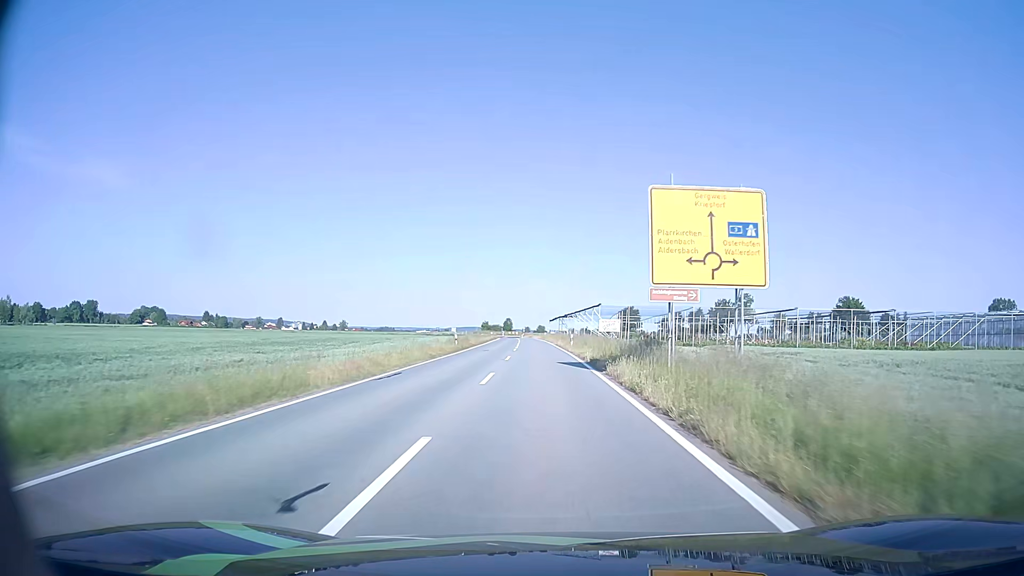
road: tertiary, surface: asphalt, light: Day
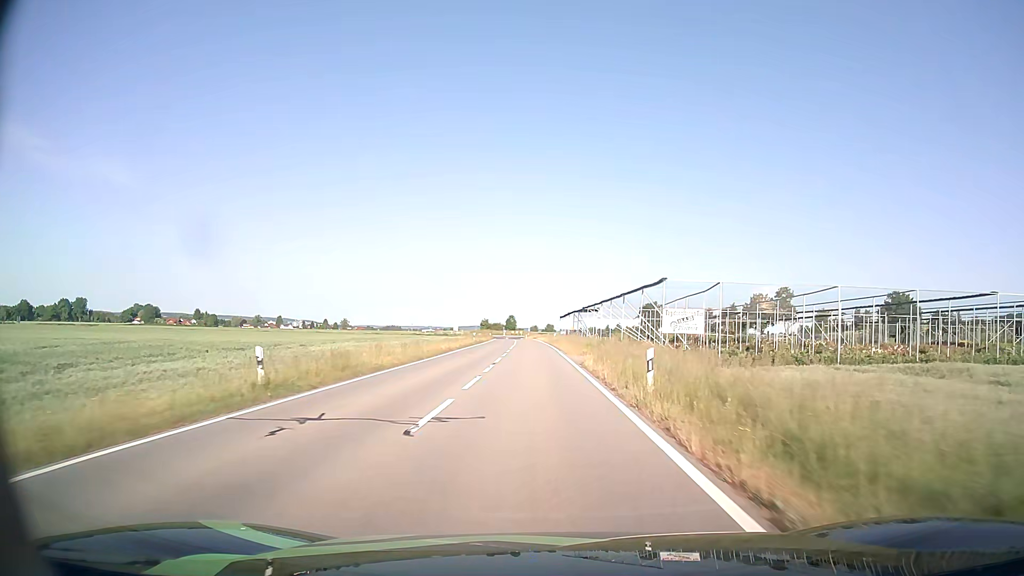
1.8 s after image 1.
(-0.1, +32.9) m; -1°
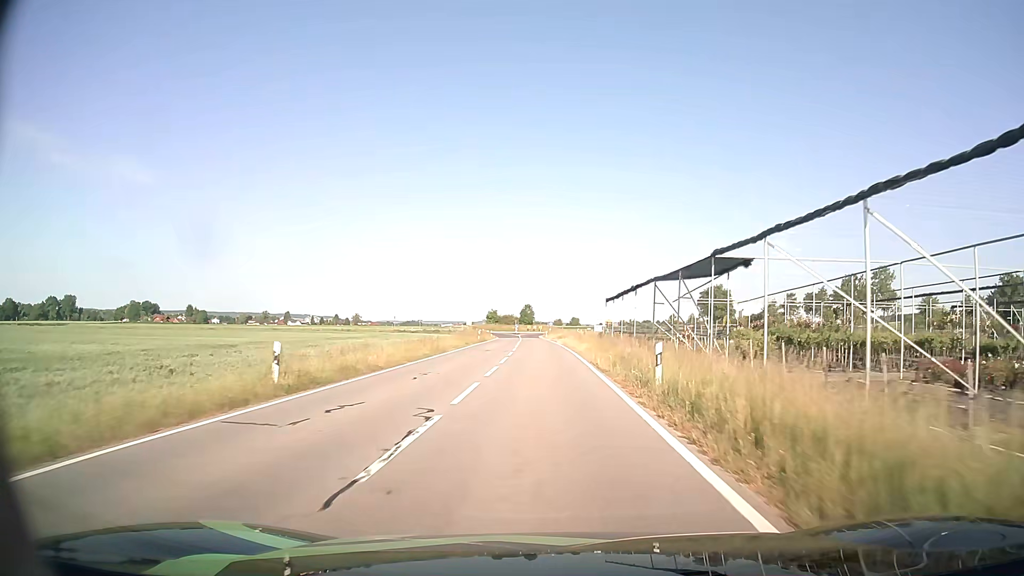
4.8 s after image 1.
(-1.0, +51.8) m; -2°
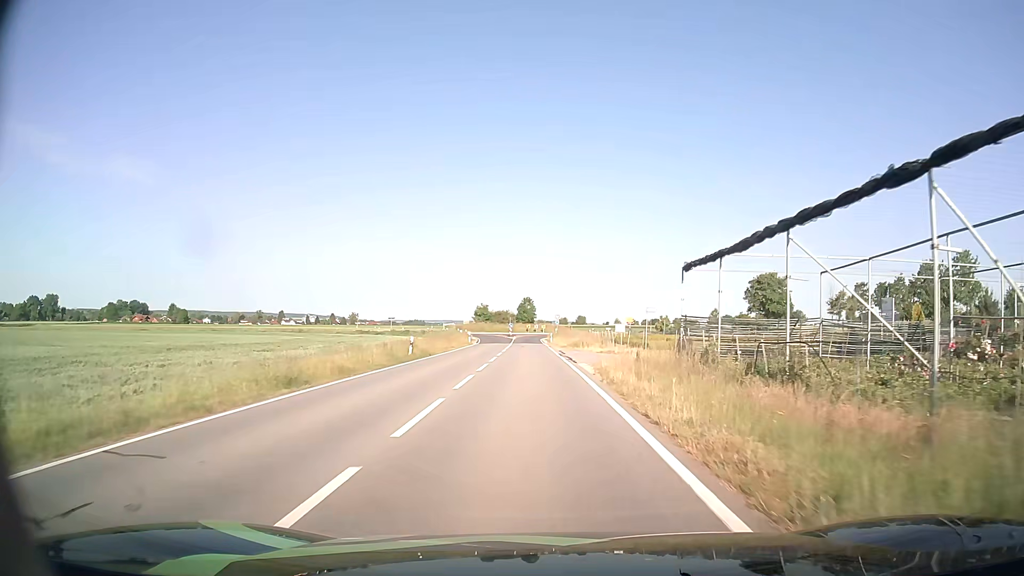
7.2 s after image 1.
(-0.1, +33.8) m; -1°
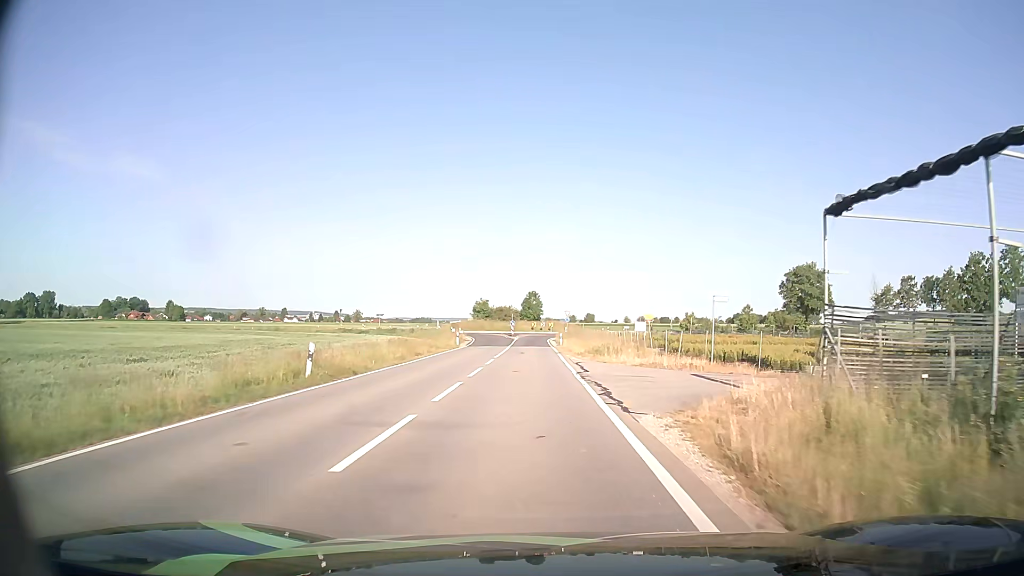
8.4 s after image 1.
(0.0, +14.3) m; -1°
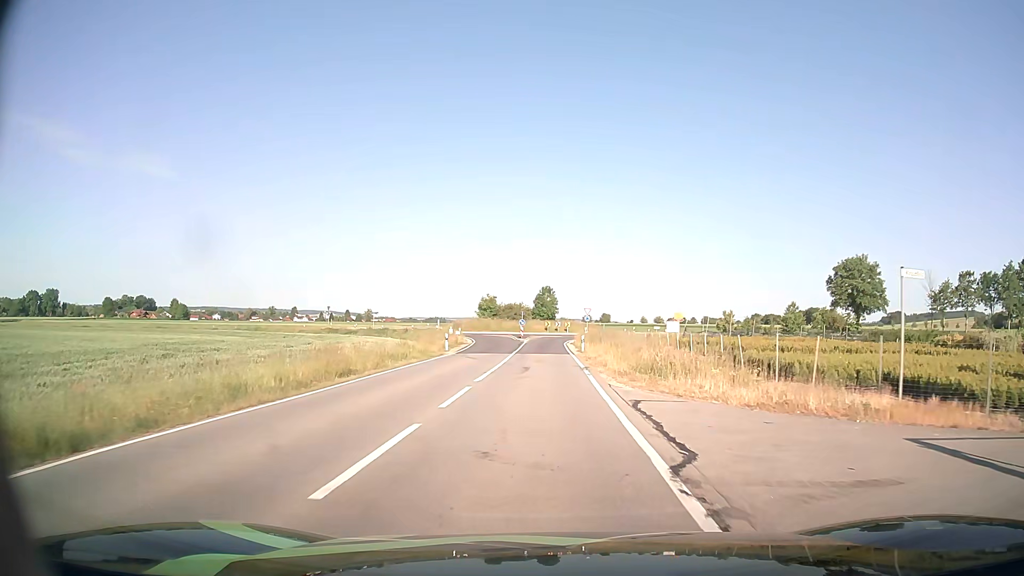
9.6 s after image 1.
(-0.1, +13.1) m; -1°
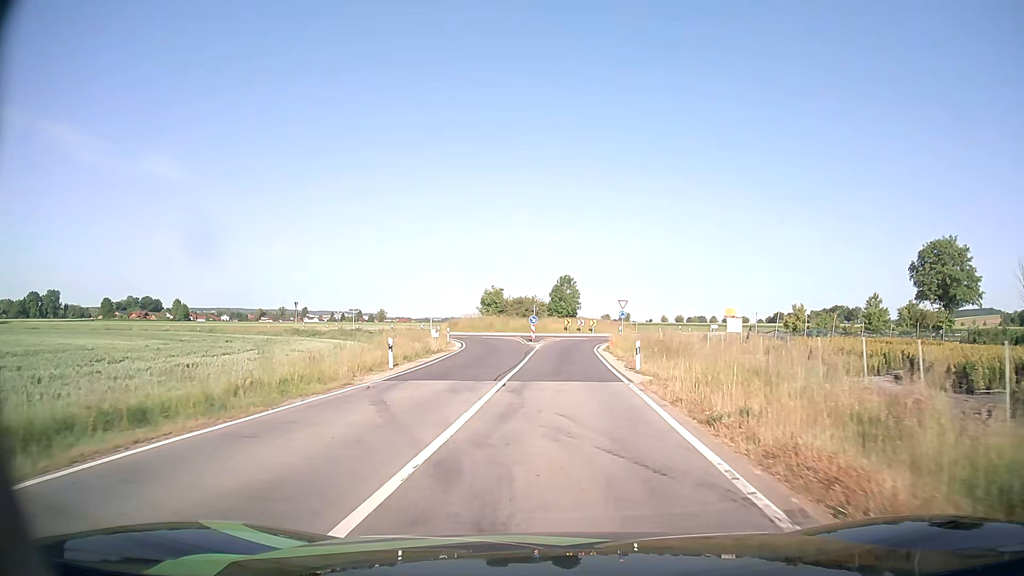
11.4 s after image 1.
(-0.2, +18.8) m; -1°
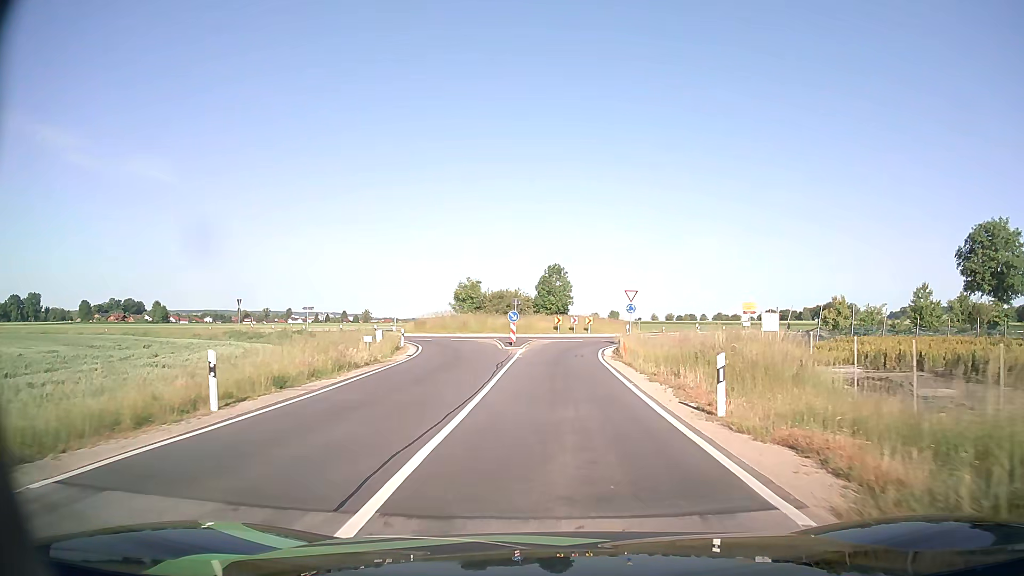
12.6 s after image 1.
(+0.1, +12.2) m; +1°
(0, +10) (0, +20) (0, +30) (+2, +40) (+6, +49) (+11, +57) (+14, +67) (+11, +76) (+3, +82) (-7, +83) m
